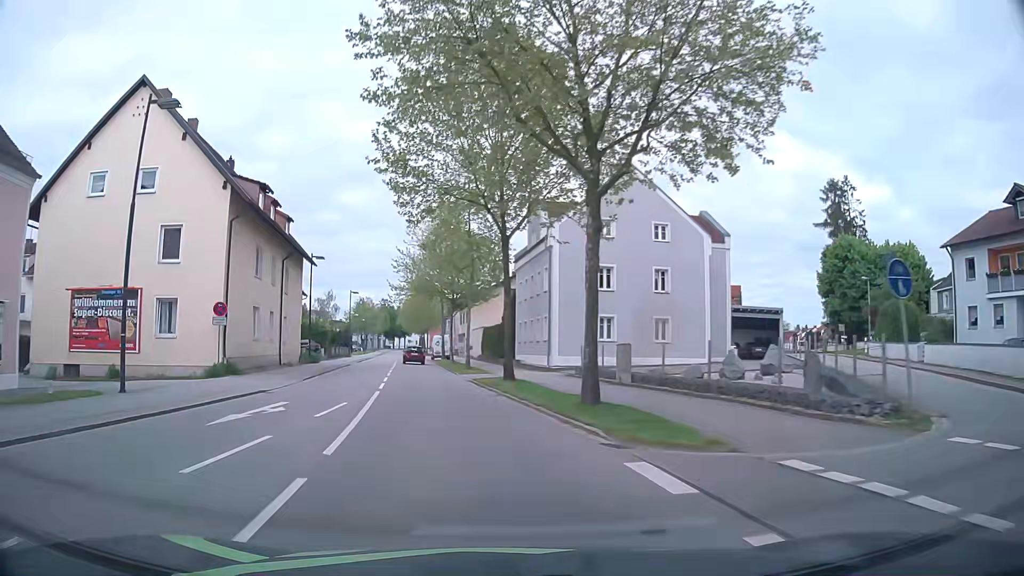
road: primary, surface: asphalt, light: Day
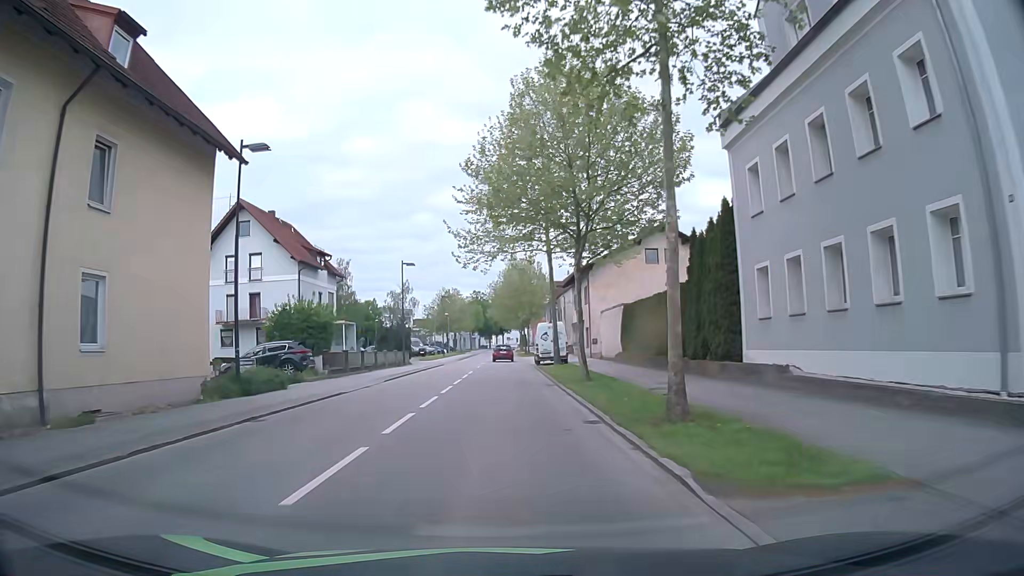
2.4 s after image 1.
(-3.0, +29.6) m; -8°
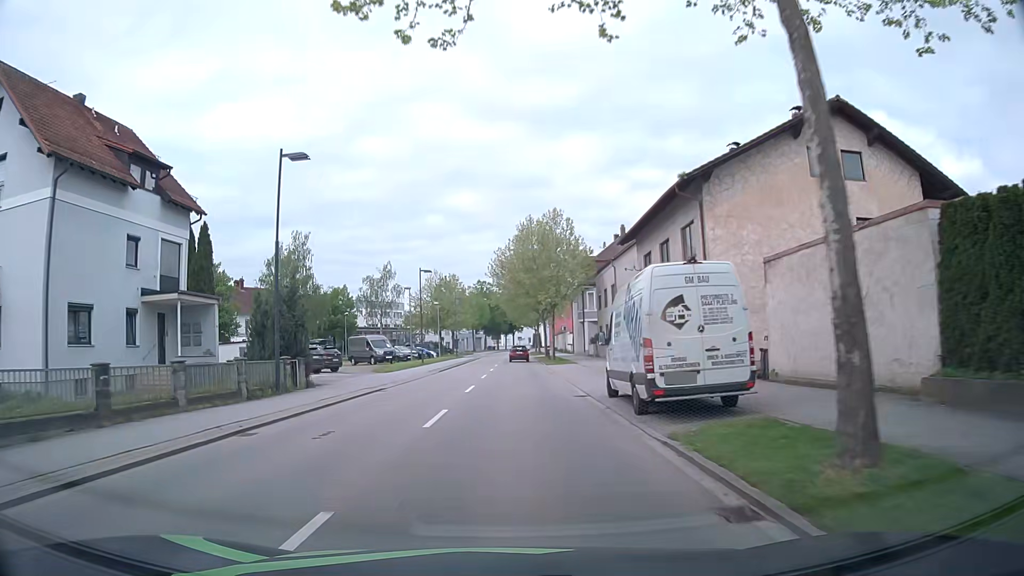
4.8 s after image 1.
(-0.6, +30.4) m; -1°
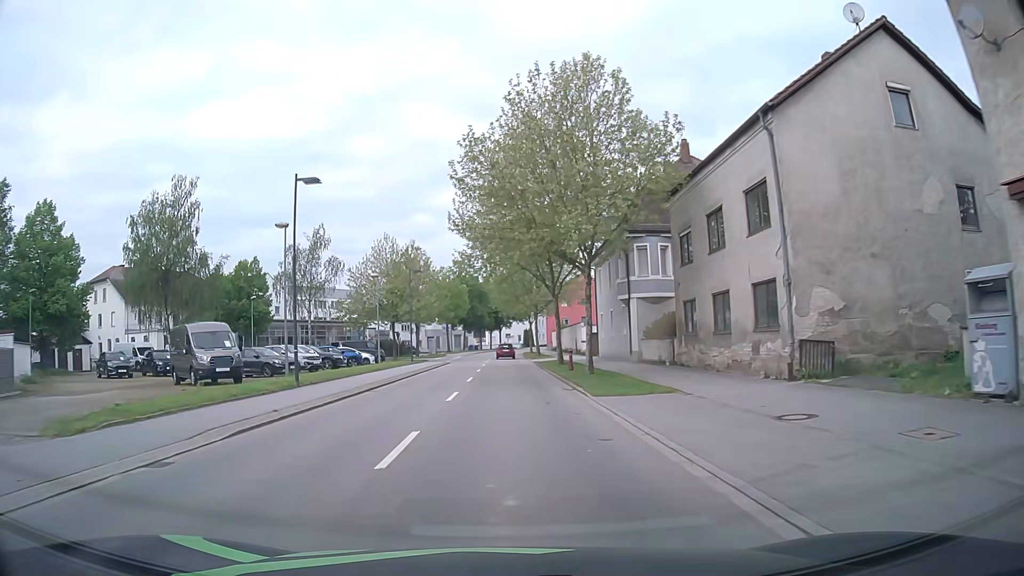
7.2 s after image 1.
(+0.3, +31.1) m; +1°
(0, +10) (0, +20) (0, +30) (0, +40) (0, +50) (-1, +60) (-1, +70) (0, +80) (0, +90) (0, +100) m
